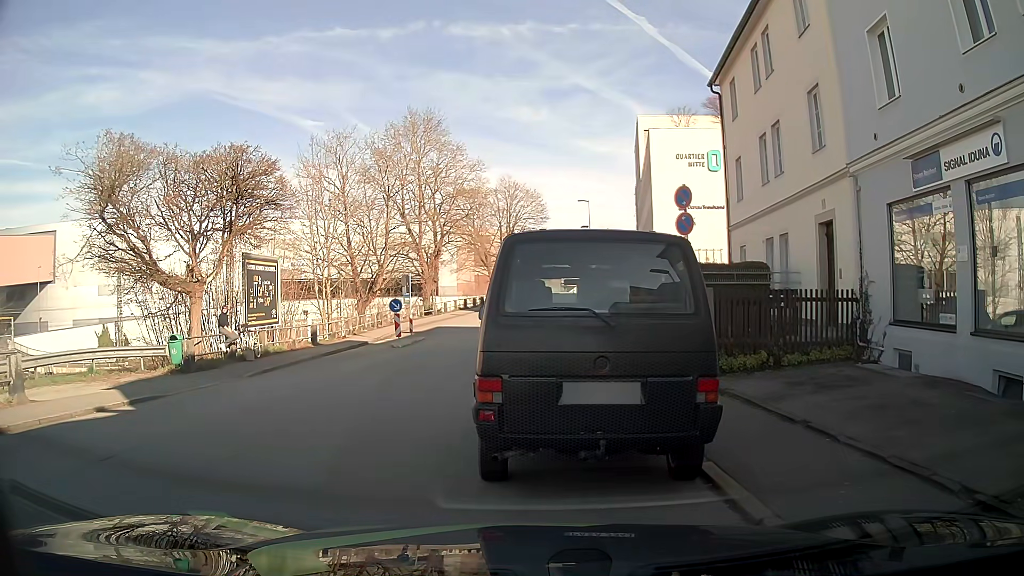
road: residential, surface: asphalt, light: Day
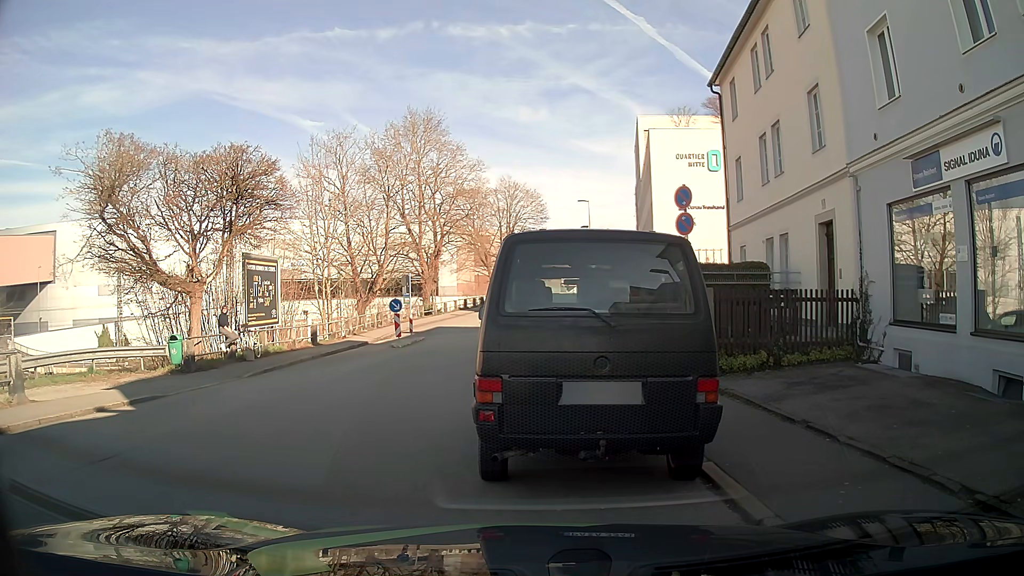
(0.0, 0.0) m; 0°
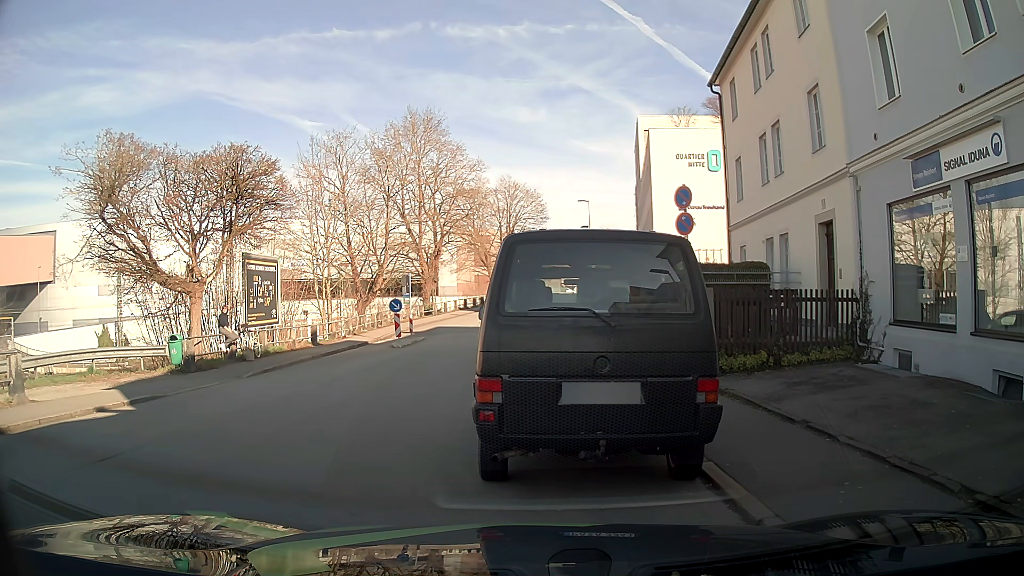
(0.0, 0.0) m; 0°
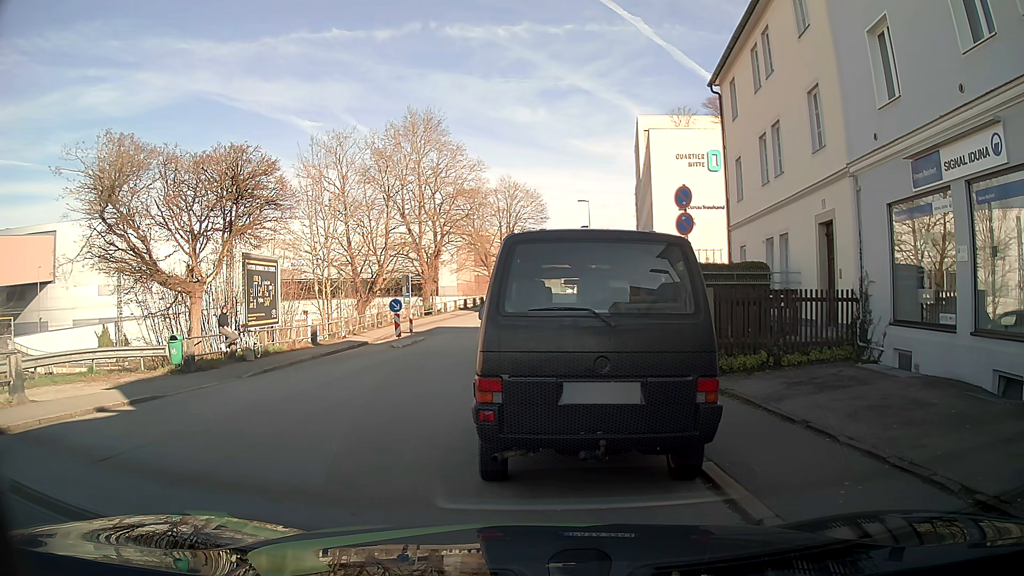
(0.0, 0.0) m; 0°
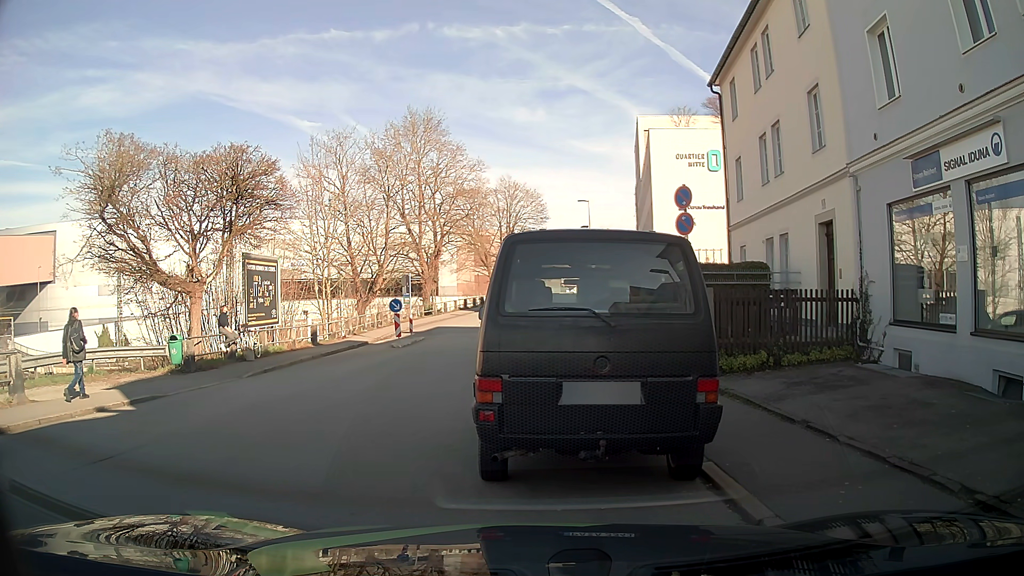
(0.0, 0.0) m; 0°
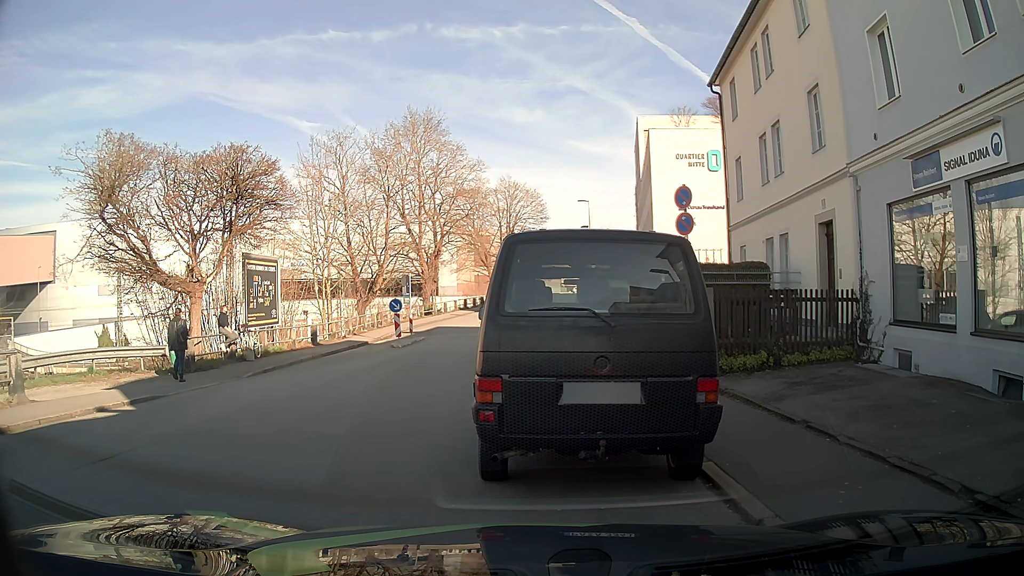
(0.0, 0.0) m; 0°
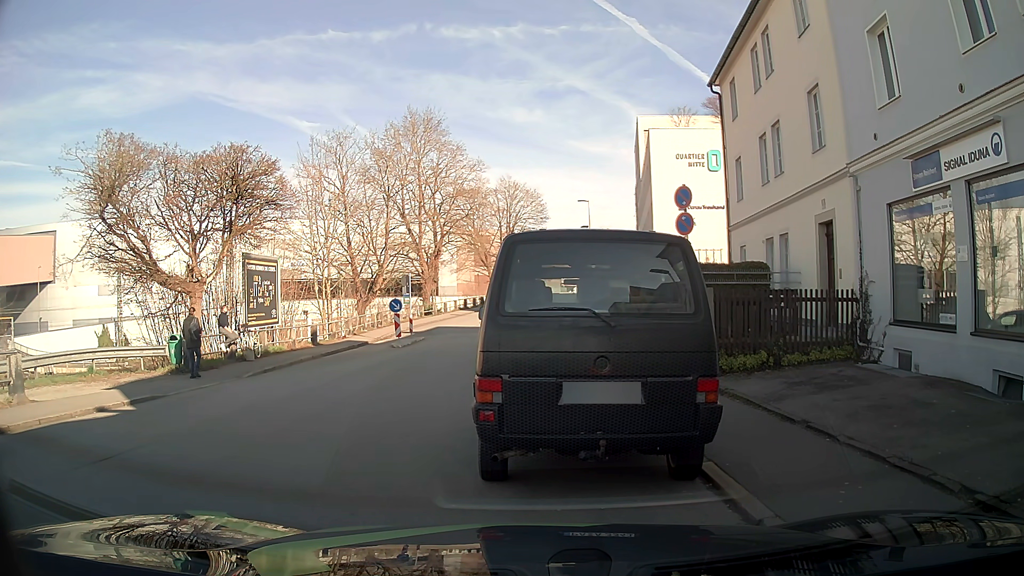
(0.0, 0.0) m; 0°
